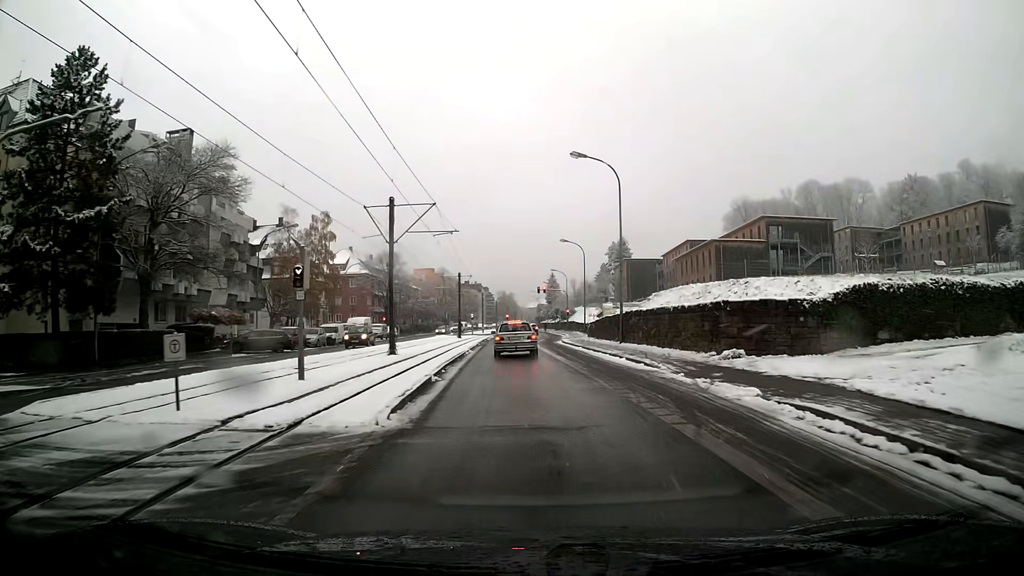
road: secondary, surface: asphalt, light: Day
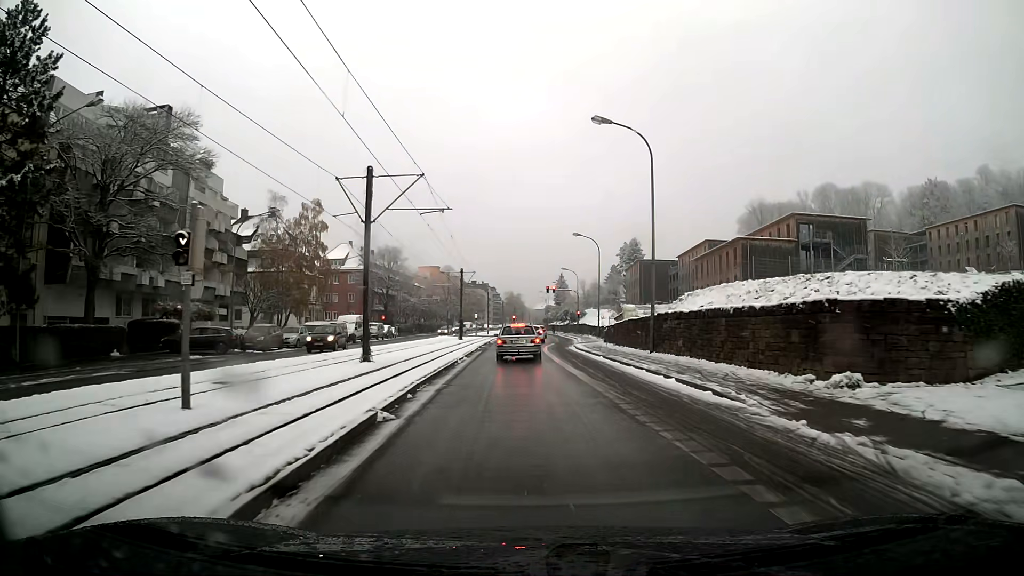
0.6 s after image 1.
(0.0, +6.3) m; -1°
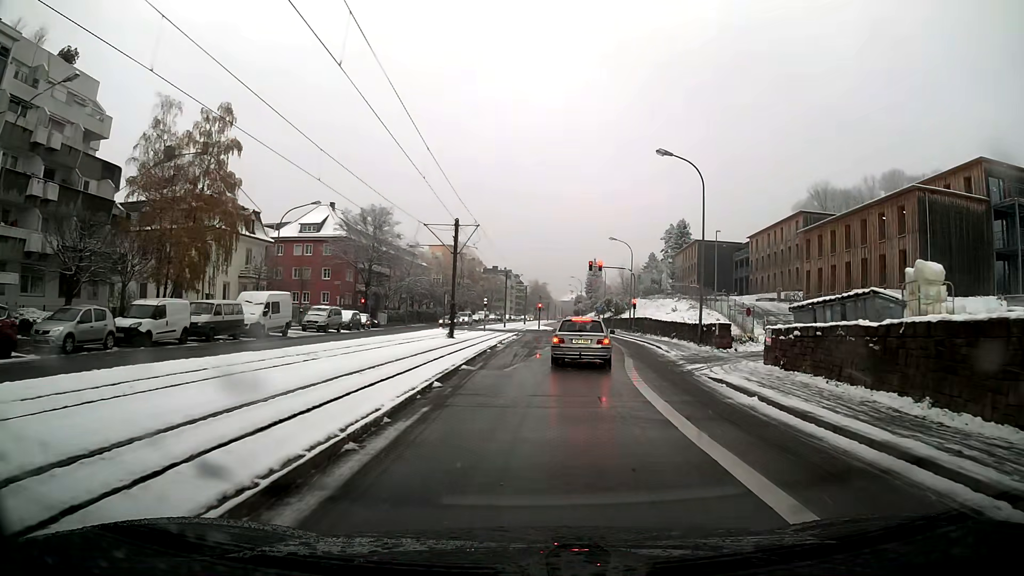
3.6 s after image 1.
(-0.6, +27.7) m; -1°
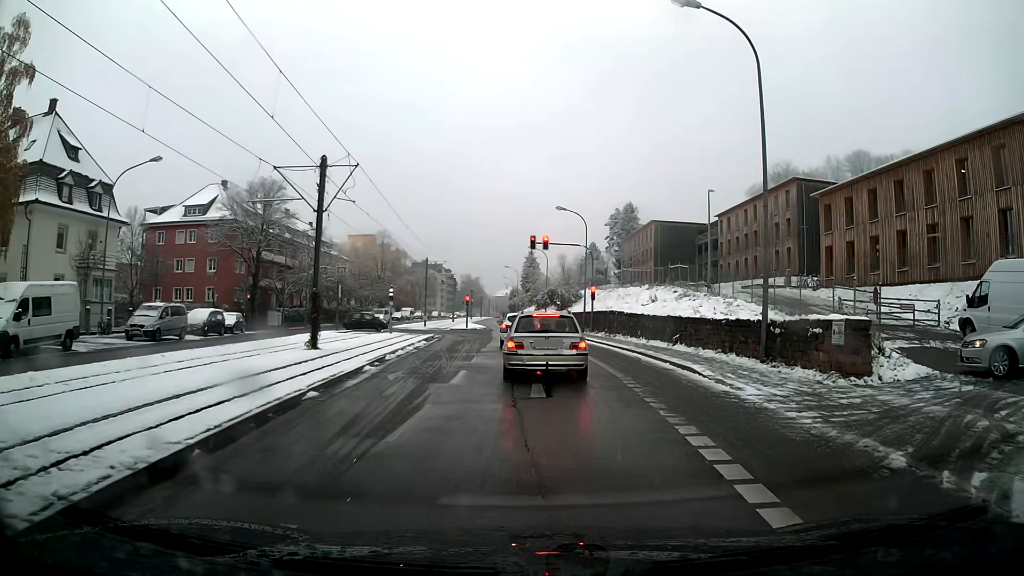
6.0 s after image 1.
(+0.7, +15.7) m; +6°
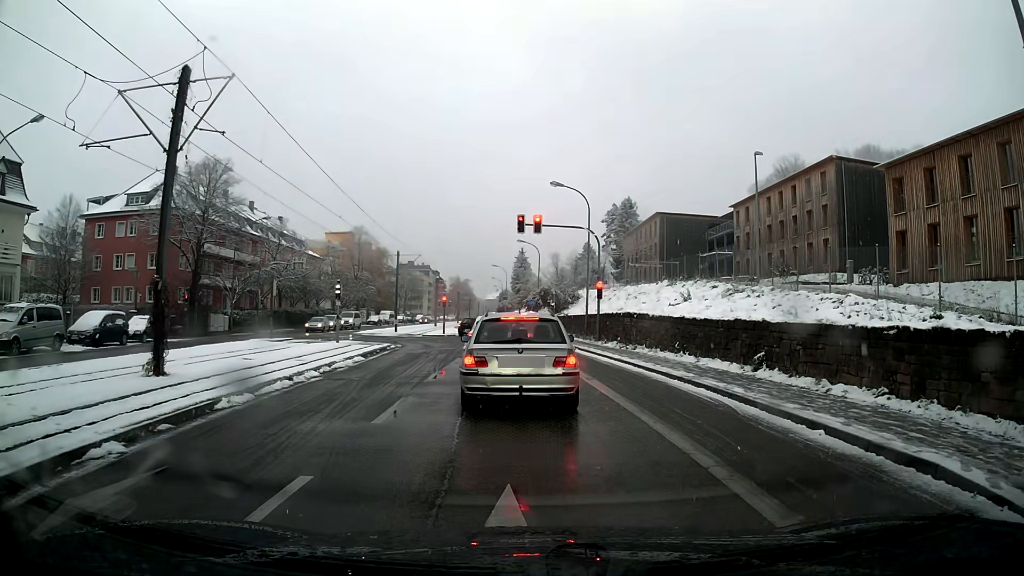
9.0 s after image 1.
(+0.1, +10.3) m; 0°
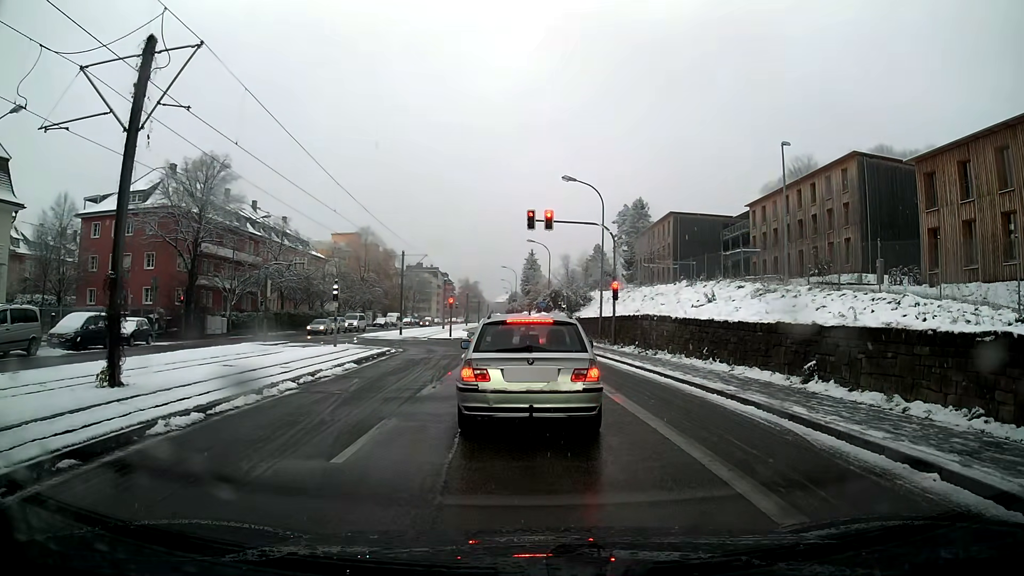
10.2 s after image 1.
(0.0, +2.2) m; -2°
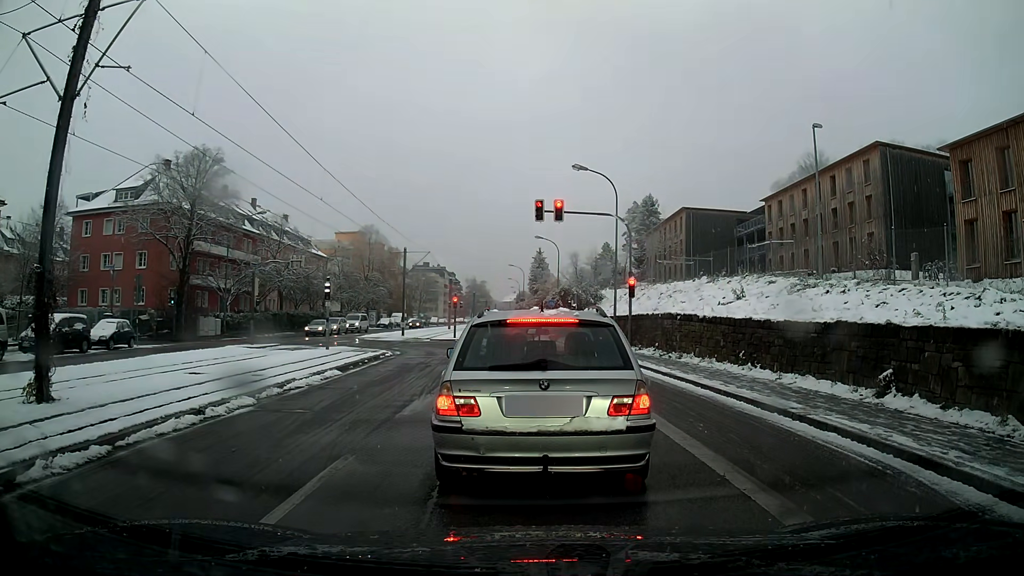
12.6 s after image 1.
(0.0, +2.6) m; +1°
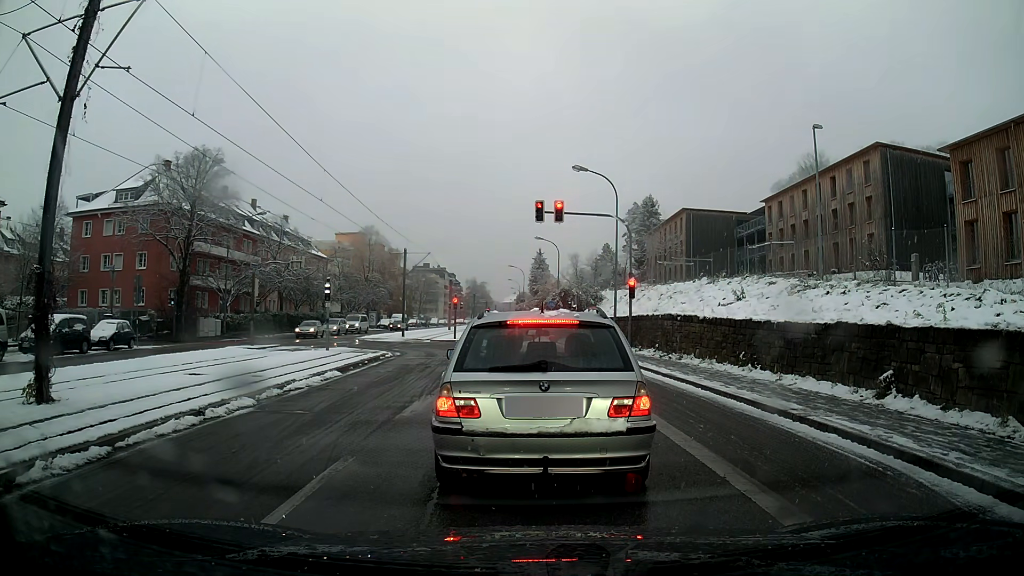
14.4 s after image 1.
(0.0, +0.1) m; 0°
